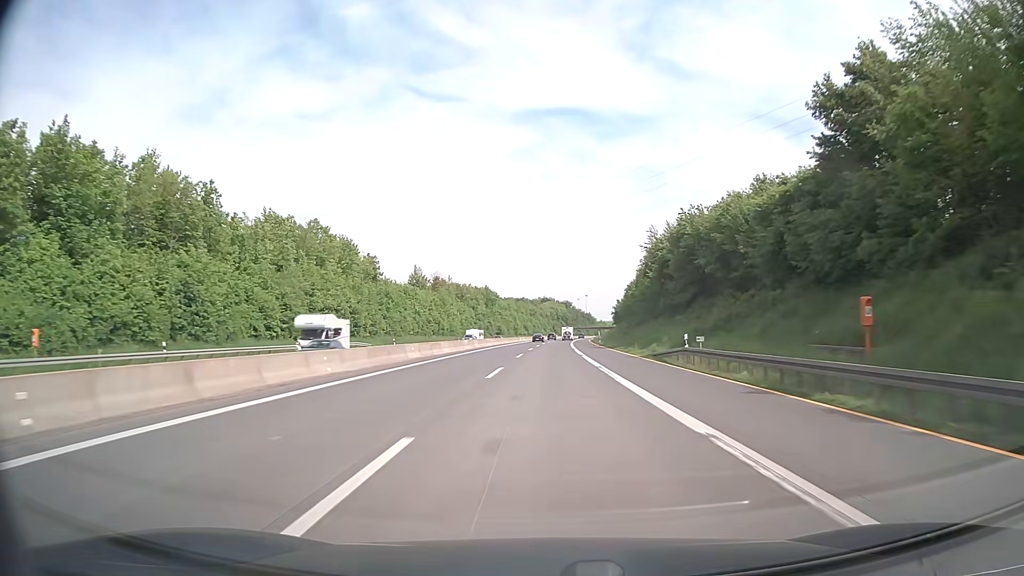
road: motorway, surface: asphalt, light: Day
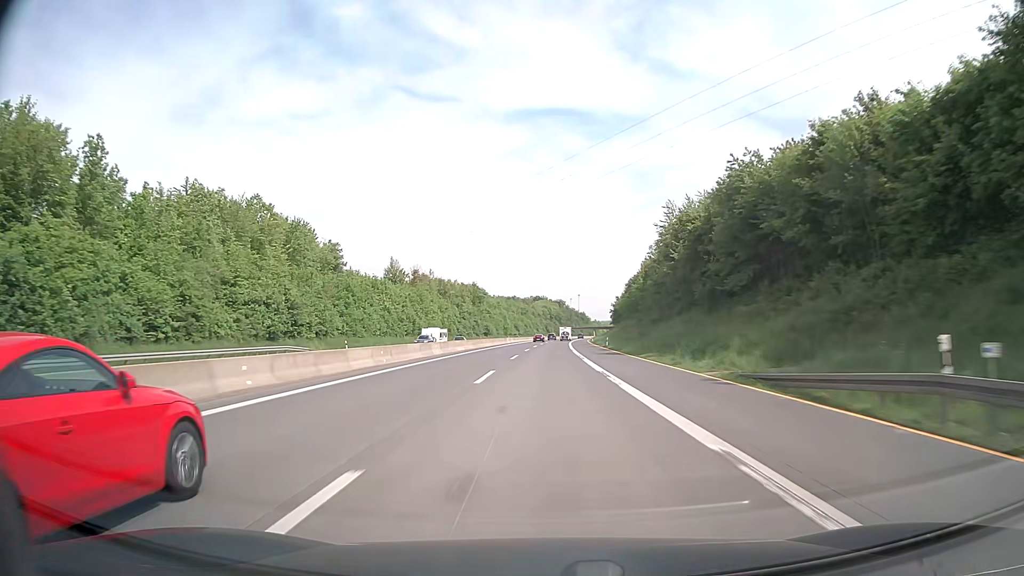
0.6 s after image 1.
(+0.1, +19.9) m; +1°
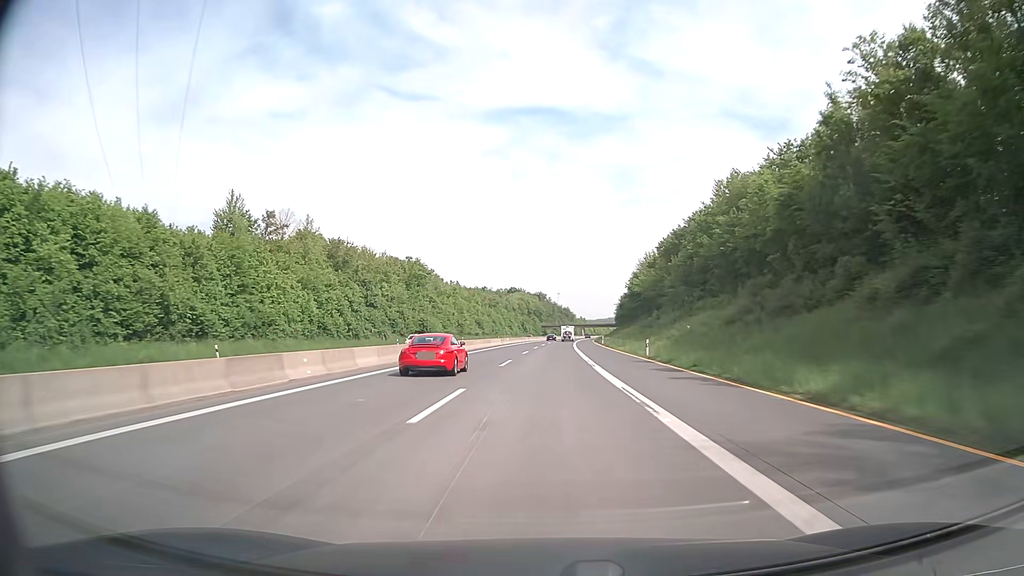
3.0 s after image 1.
(+1.2, +79.5) m; +2°
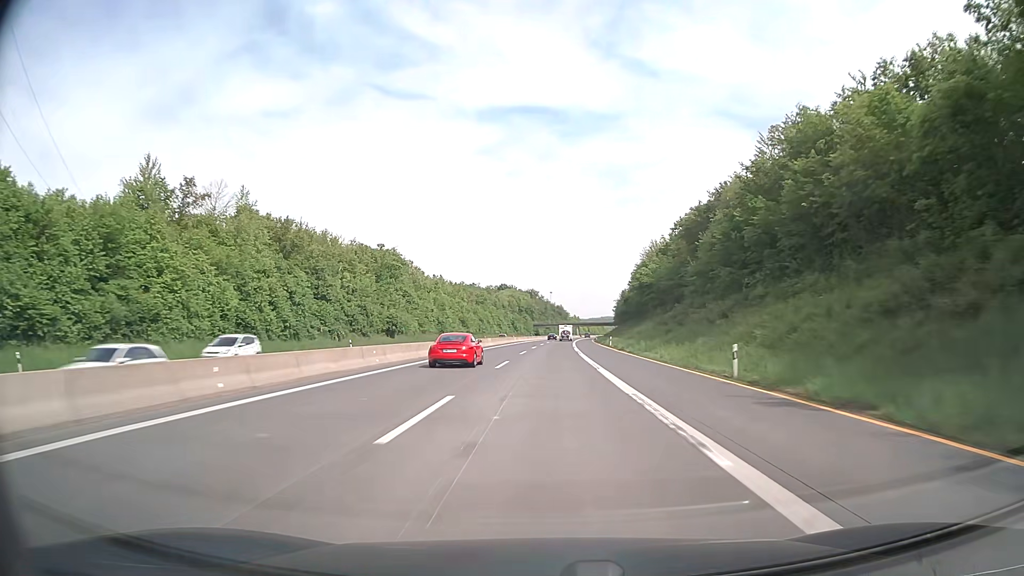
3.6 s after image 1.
(0.0, +19.9) m; 0°
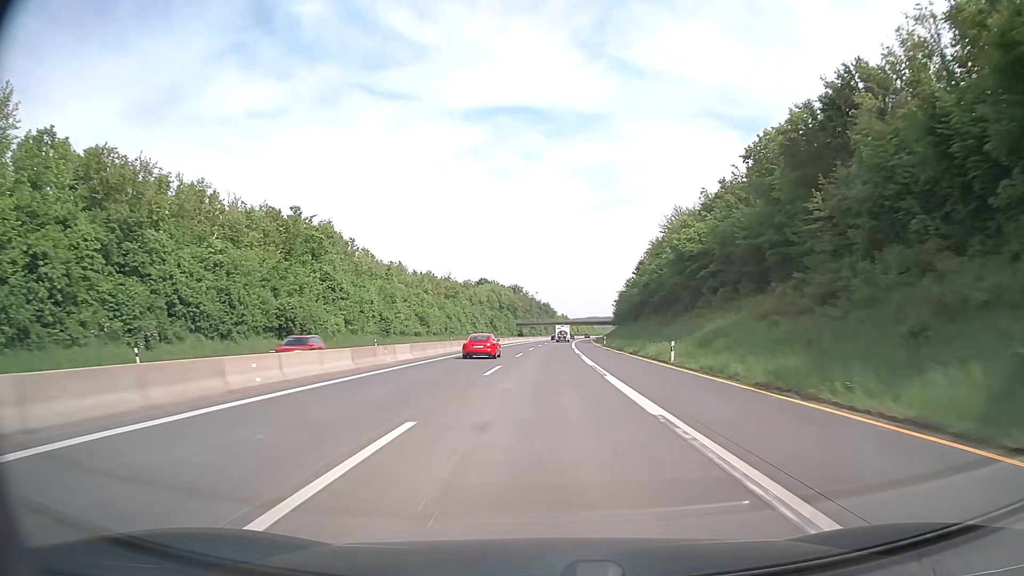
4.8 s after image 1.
(+0.4, +39.7) m; +1°
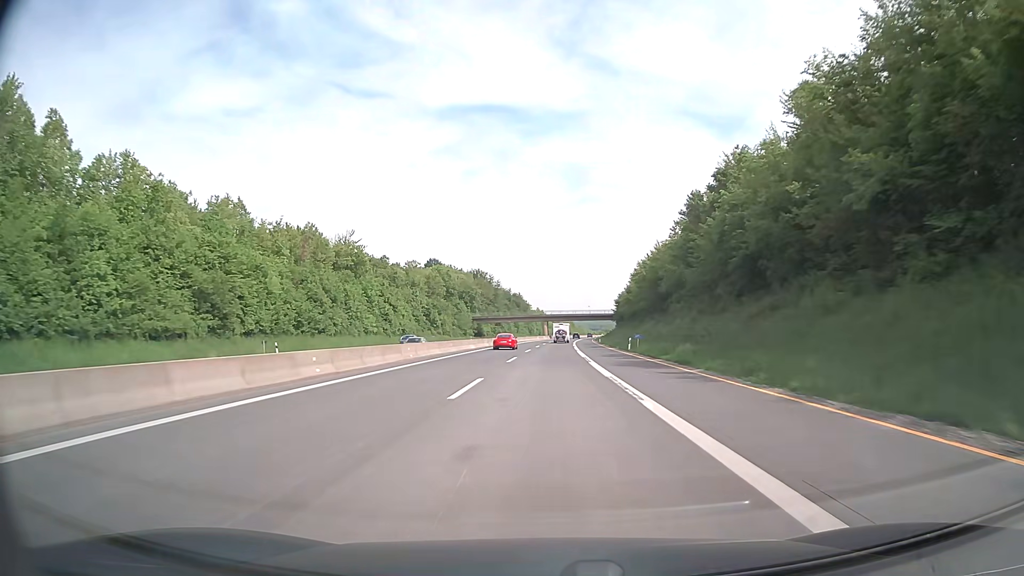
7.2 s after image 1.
(+1.5, +79.5) m; +2°
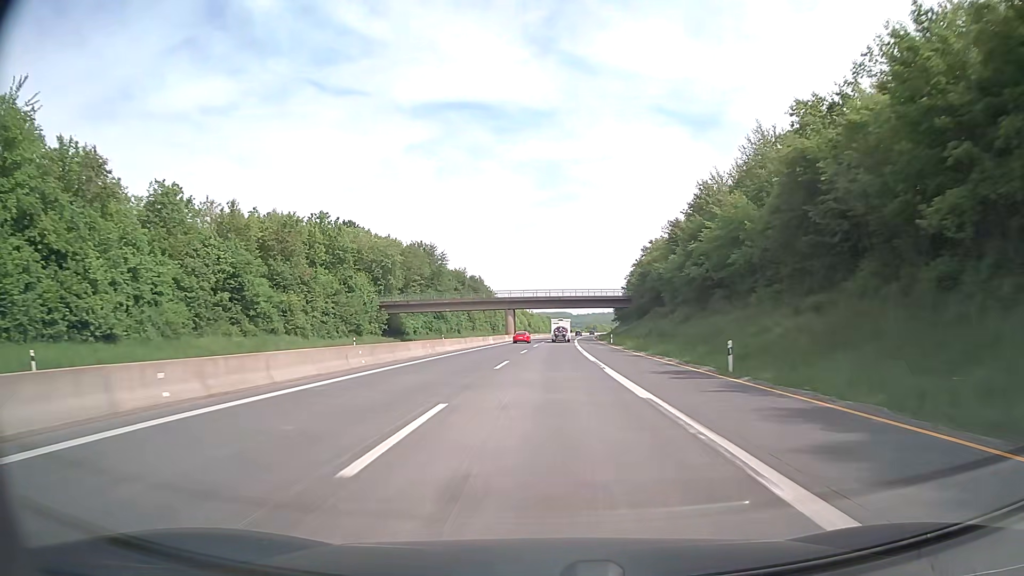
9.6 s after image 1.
(+1.6, +78.9) m; +2°
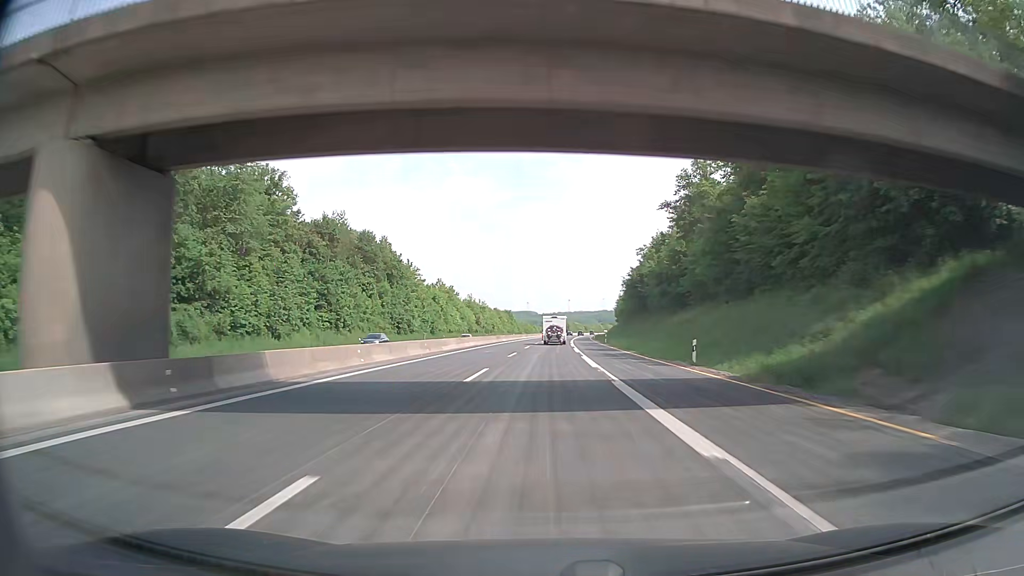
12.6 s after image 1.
(+2.9, +95.2) m; +3°
(0, +10) (0, +20) (0, +30) (+1, +40) (+1, +50) (+1, +60) (+1, +70) (+2, +80) (+2, +90) (+3, +100) m
